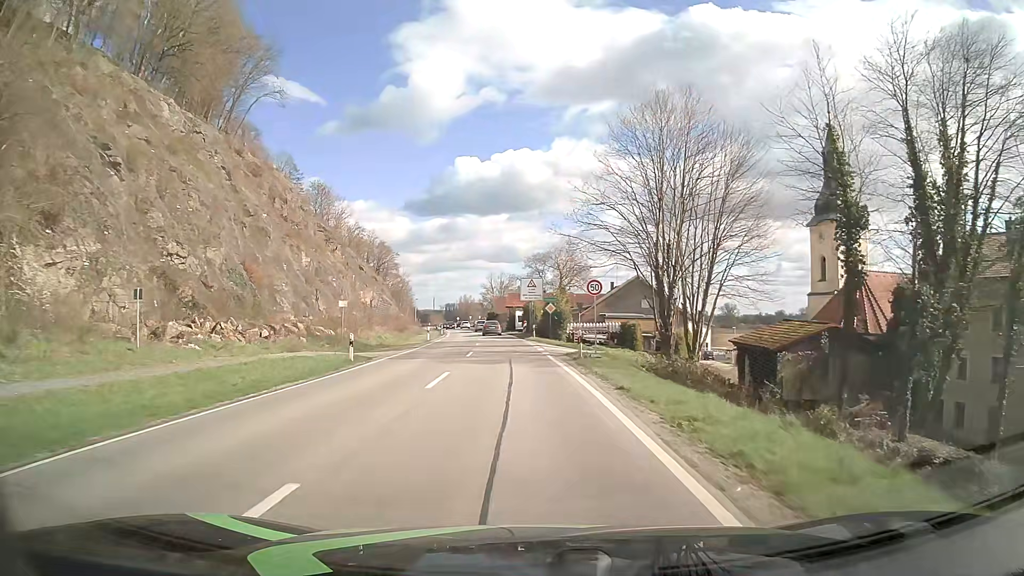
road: secondary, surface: asphalt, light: Day
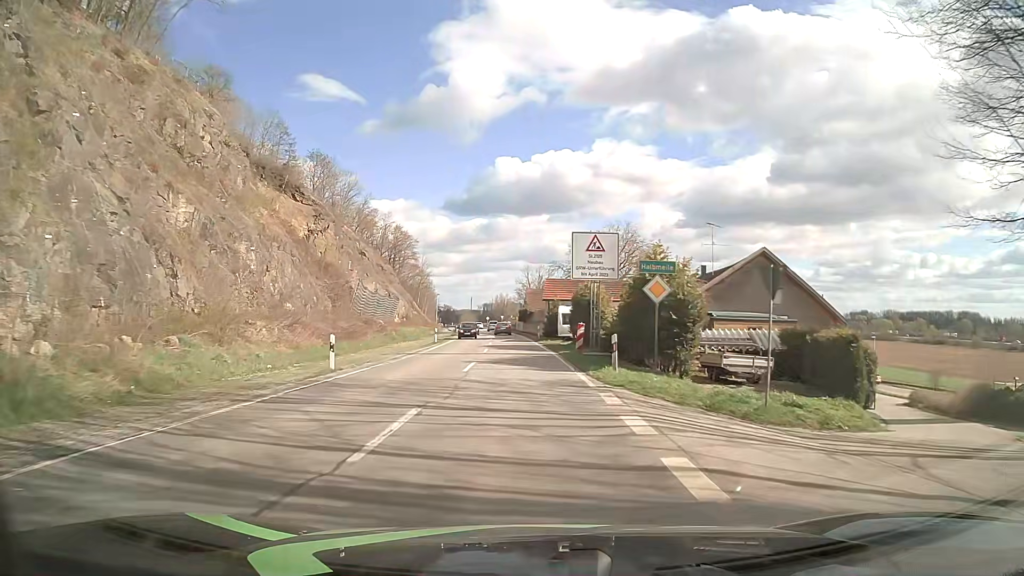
(-1.1, +31.2) m; -4°
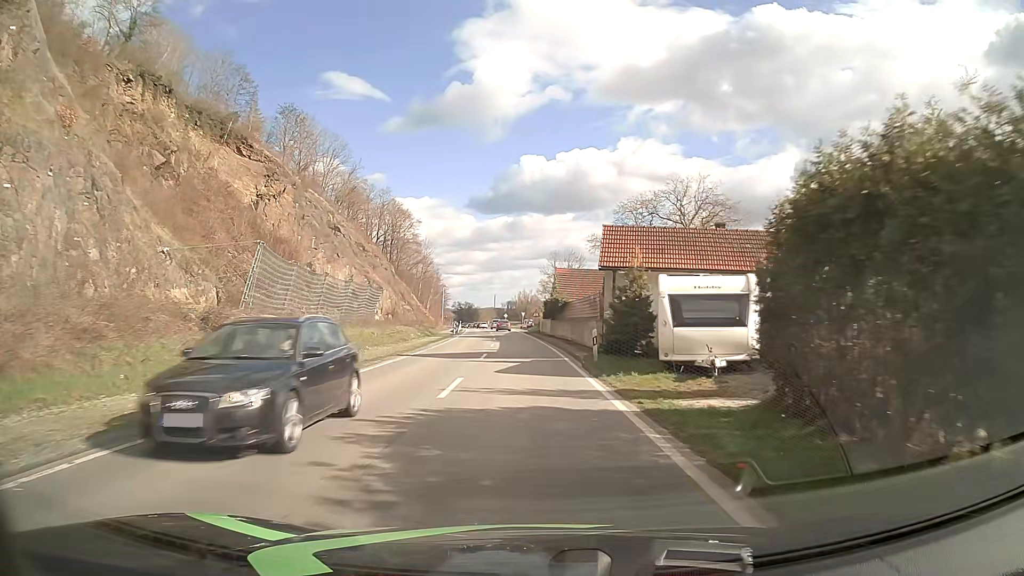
(-0.5, +30.8) m; -2°
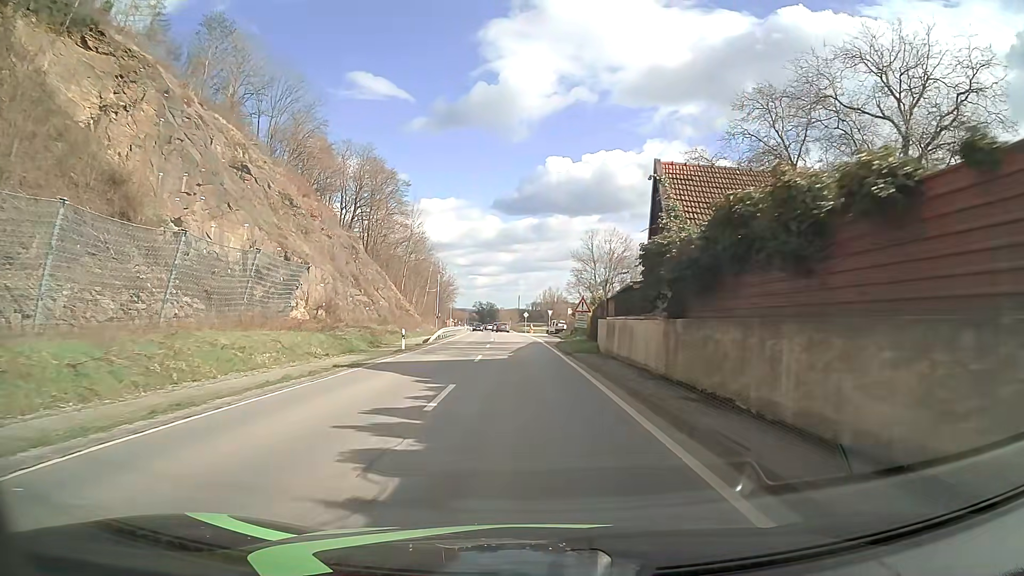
(-0.8, +38.3) m; -2°
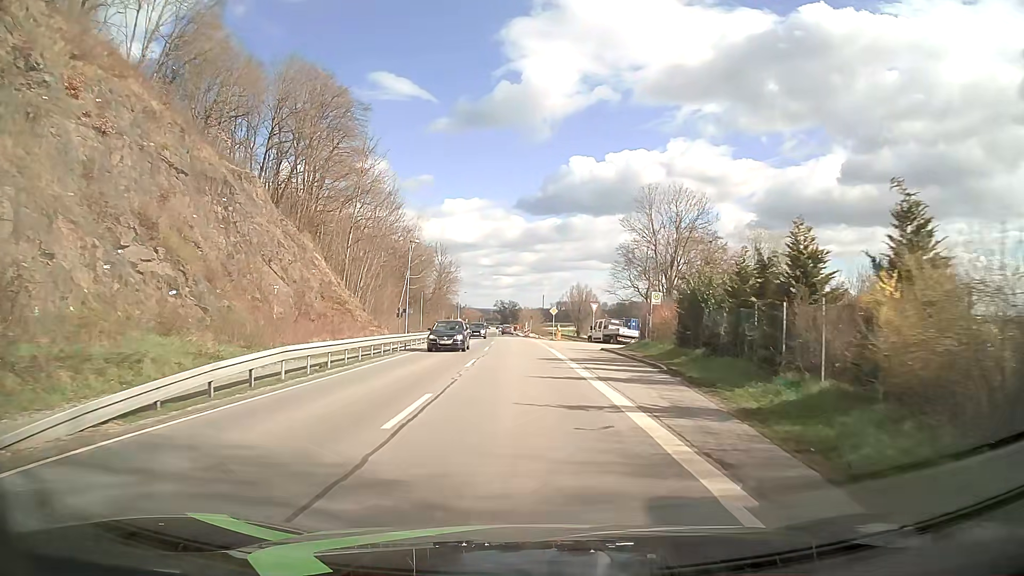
(-0.7, +38.0) m; -2°
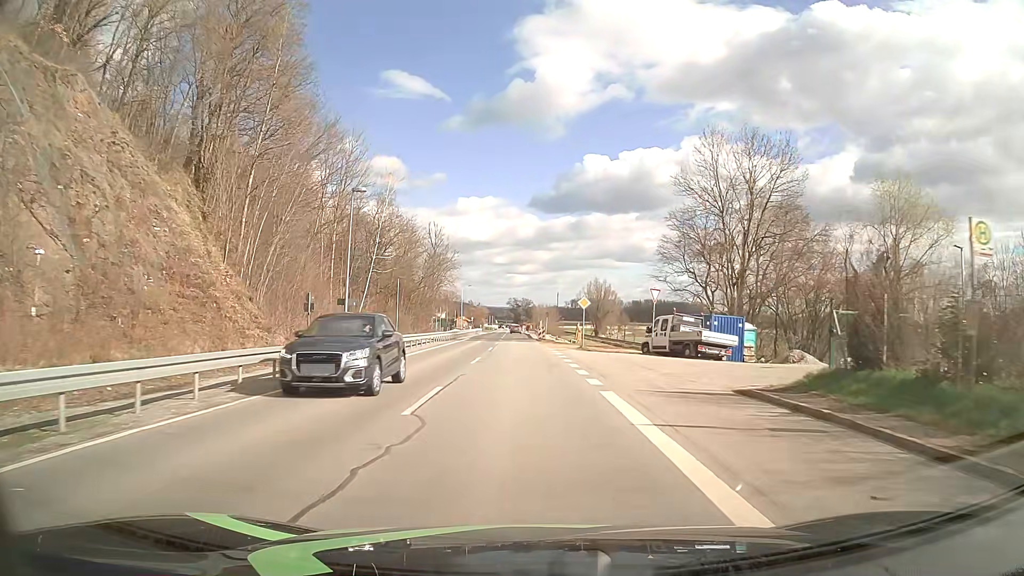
(-0.2, +22.9) m; -1°
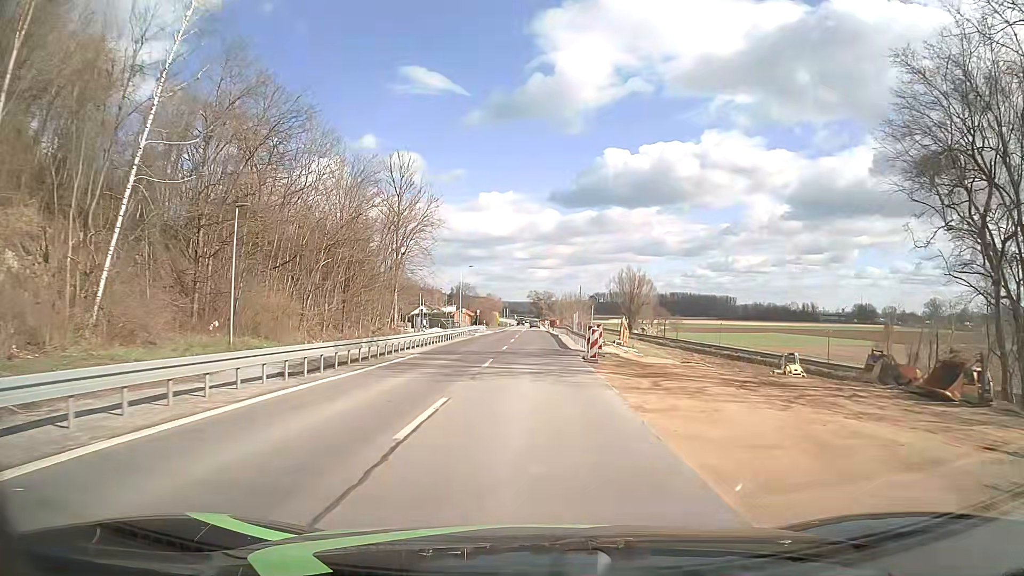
(-0.8, +38.4) m; -2°
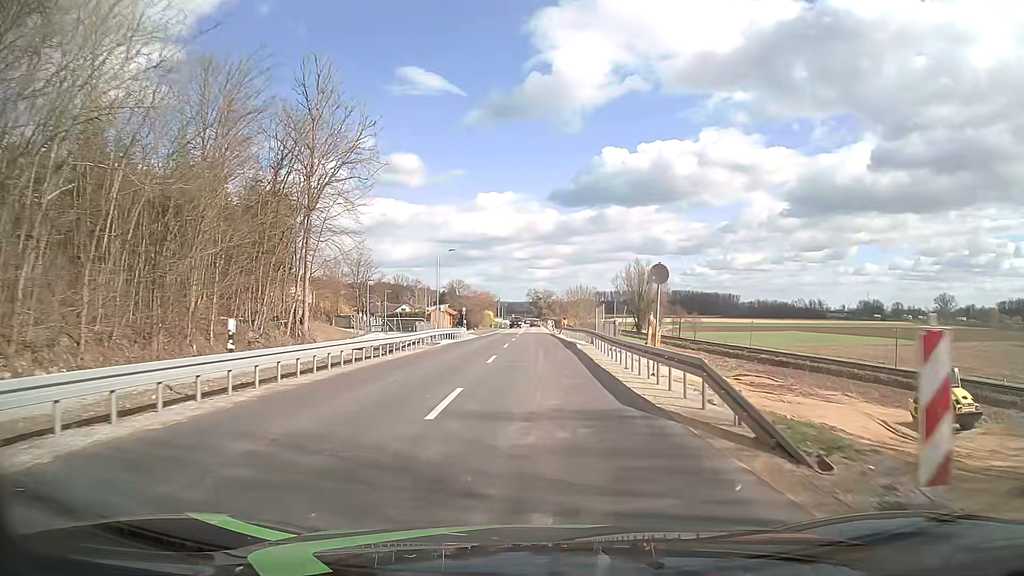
(0.0, +23.1) m; 0°
(0, +10) (0, +20) (0, +30) (0, +40) (0, +50) (0, +60) (0, +70) (0, +80) (0, +90) (0, +100) m
